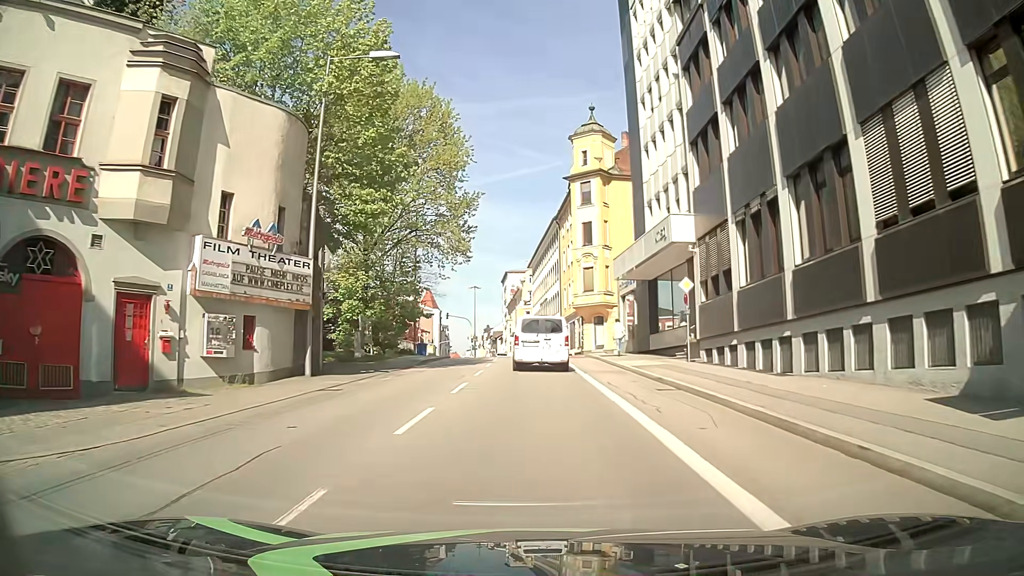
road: tertiary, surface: asphalt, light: Day
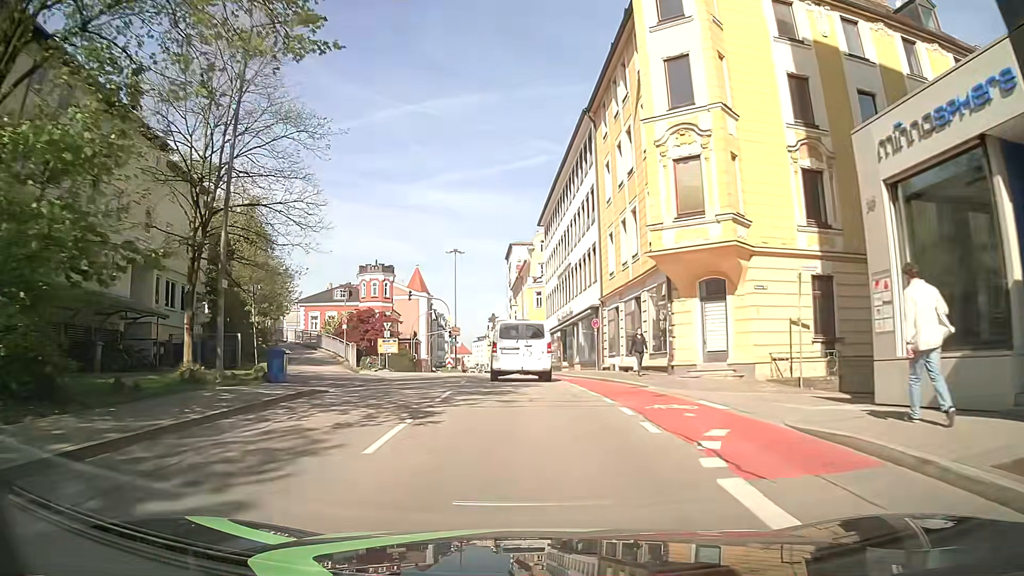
(-0.2, +31.5) m; -2°
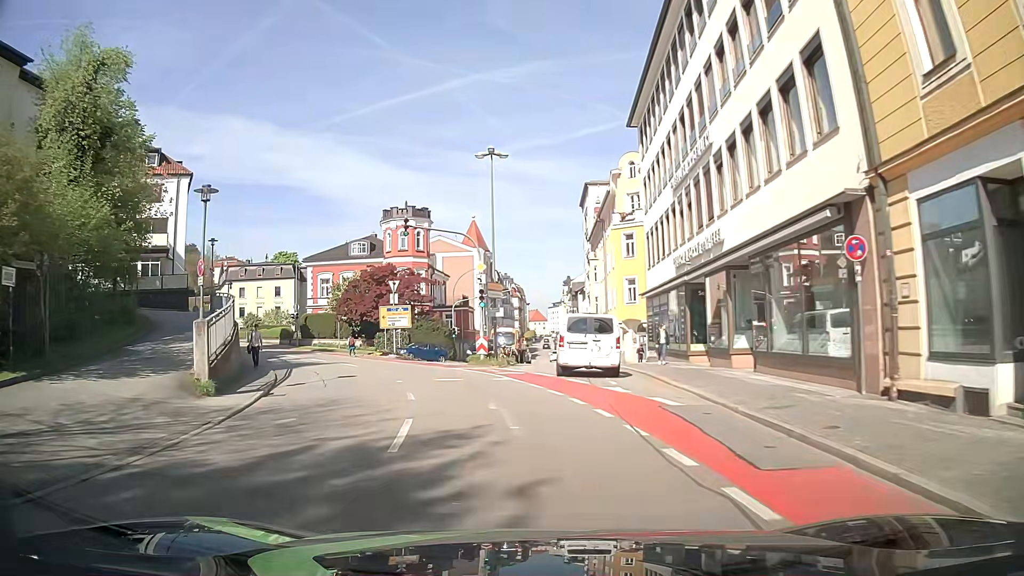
(-0.7, +24.0) m; -4°
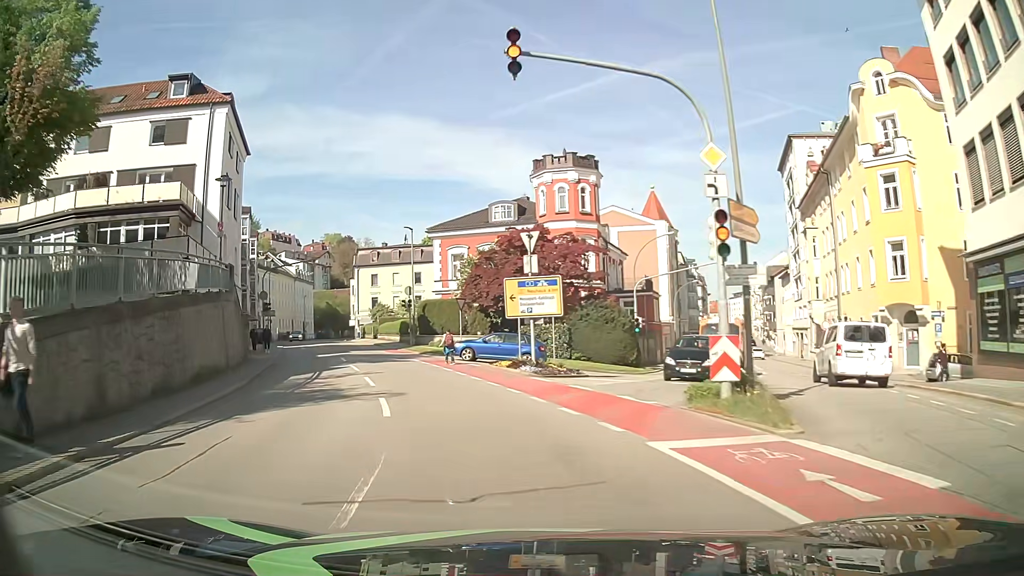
(-2.4, +18.4) m; -16°
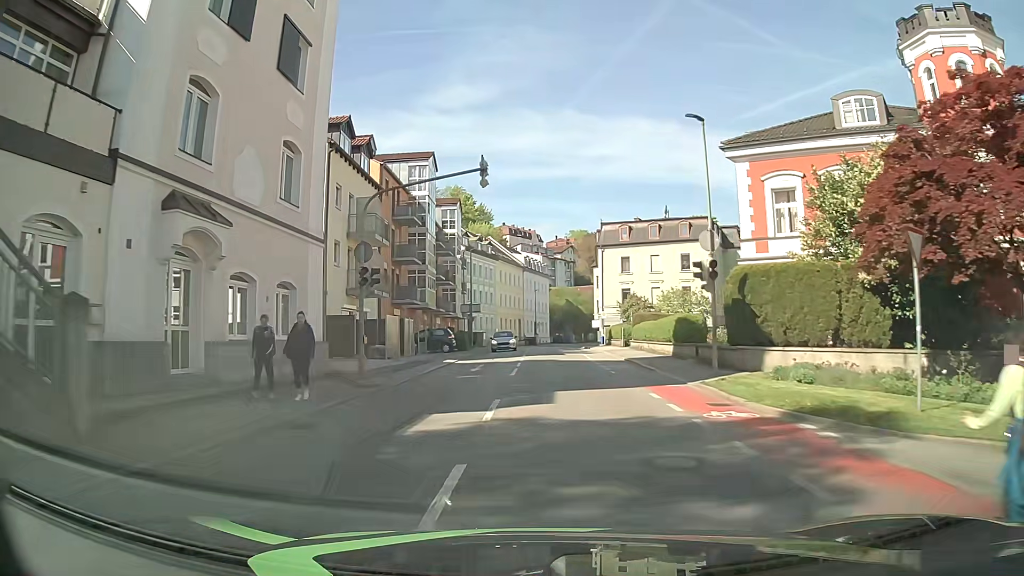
(-5.5, +24.9) m; -22°
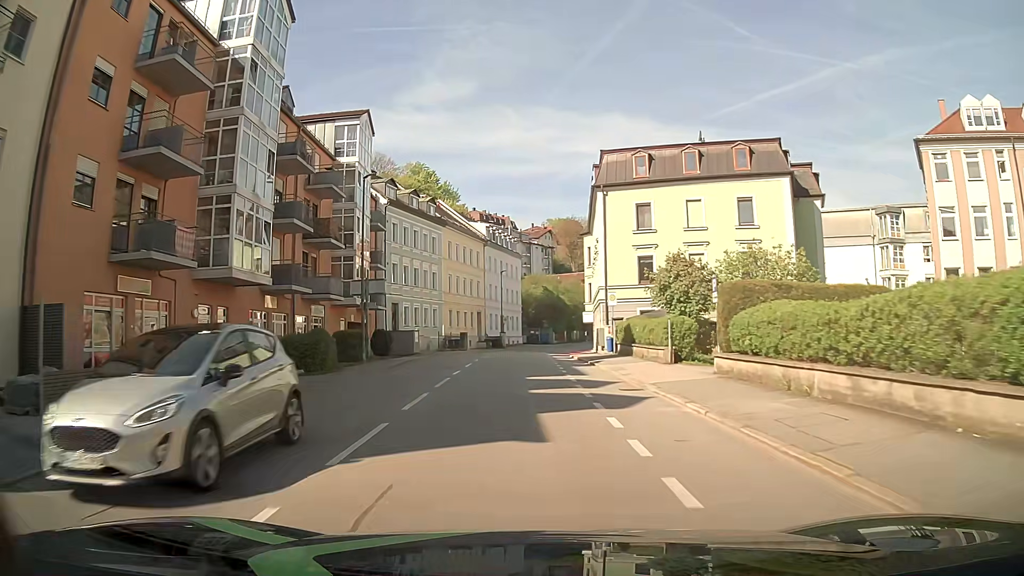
(+1.4, +27.8) m; +3°
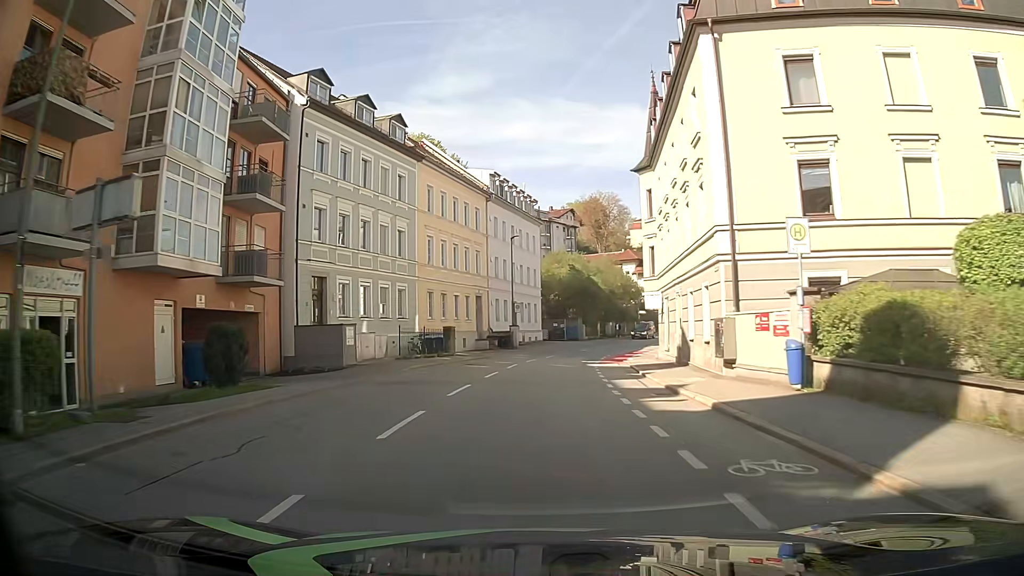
(-0.5, +22.7) m; -2°
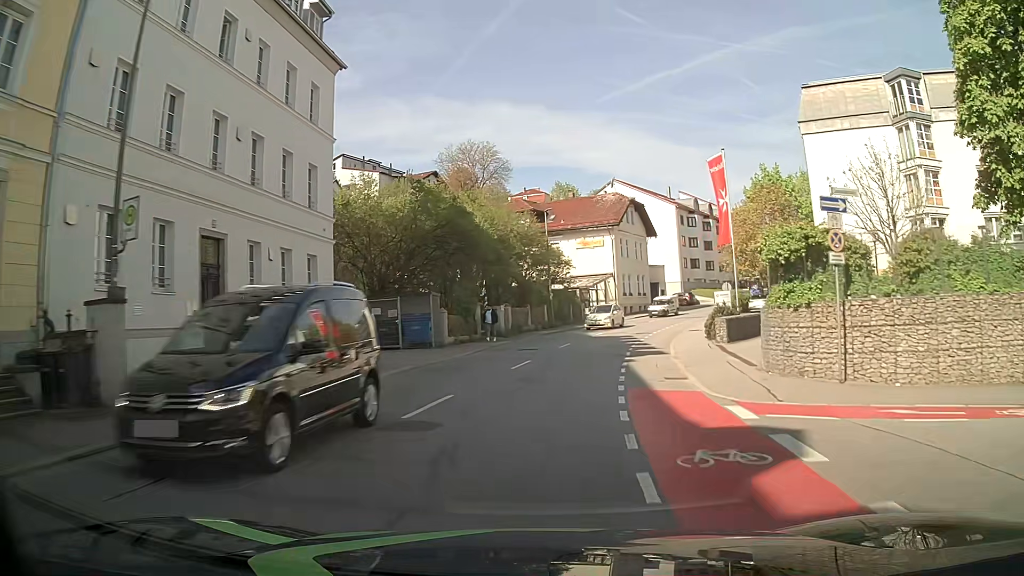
(+2.7, +39.0) m; +10°
(+1, +10) (+2, +20) (+4, +30) (+7, +39) (+10, +49) (+14, +58) (+19, +66) (+26, +74) (+33, +81) (+40, +88) m
